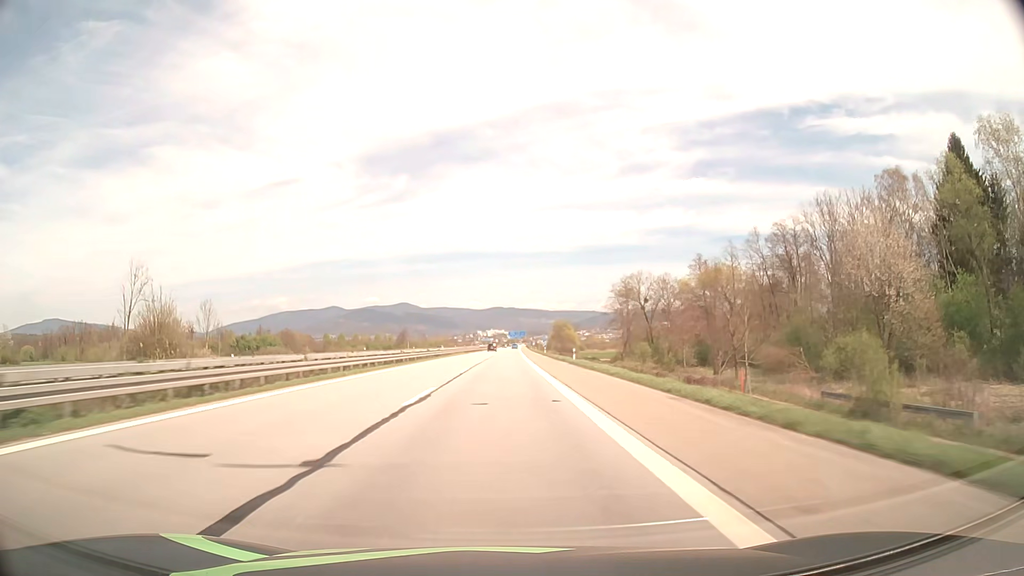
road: motorway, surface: asphalt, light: Day
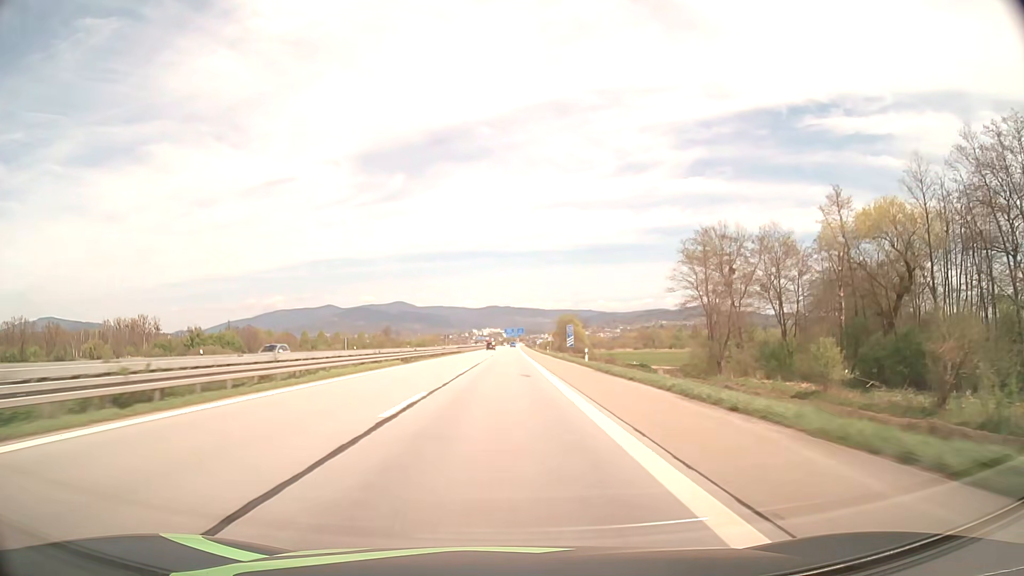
(+0.2, +56.9) m; 0°
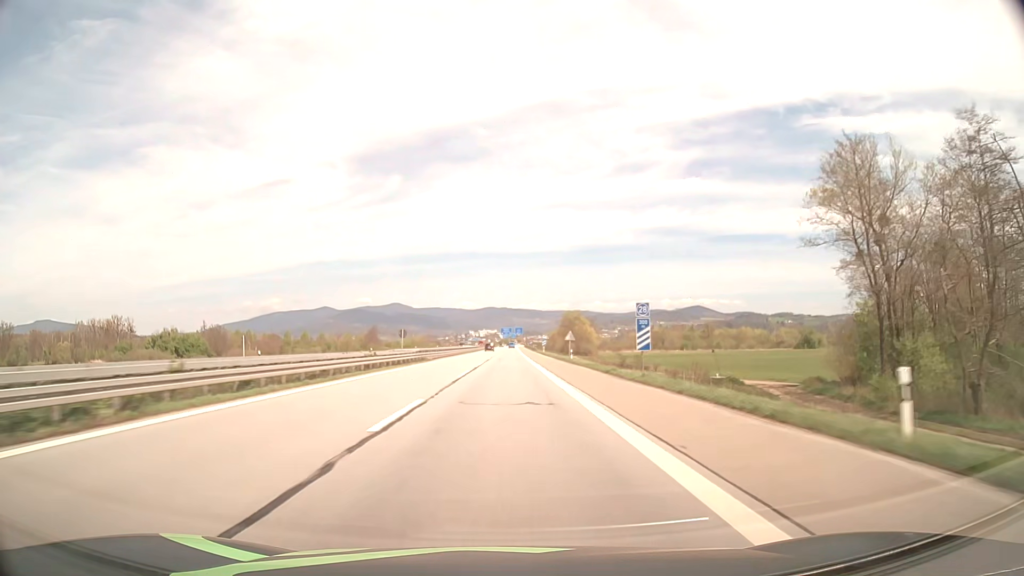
(0.0, +38.0) m; 0°
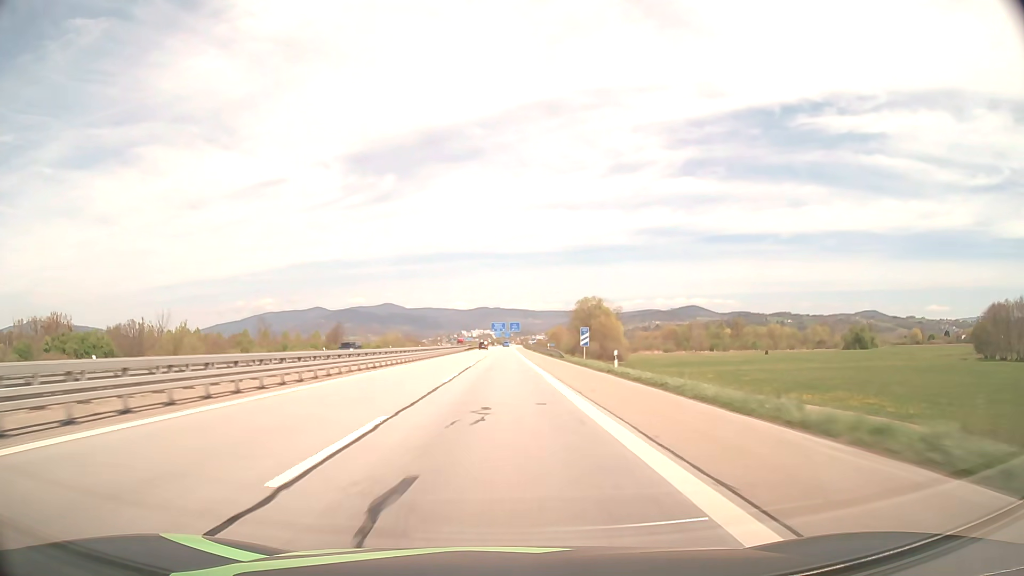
(+0.6, +76.1) m; +1°
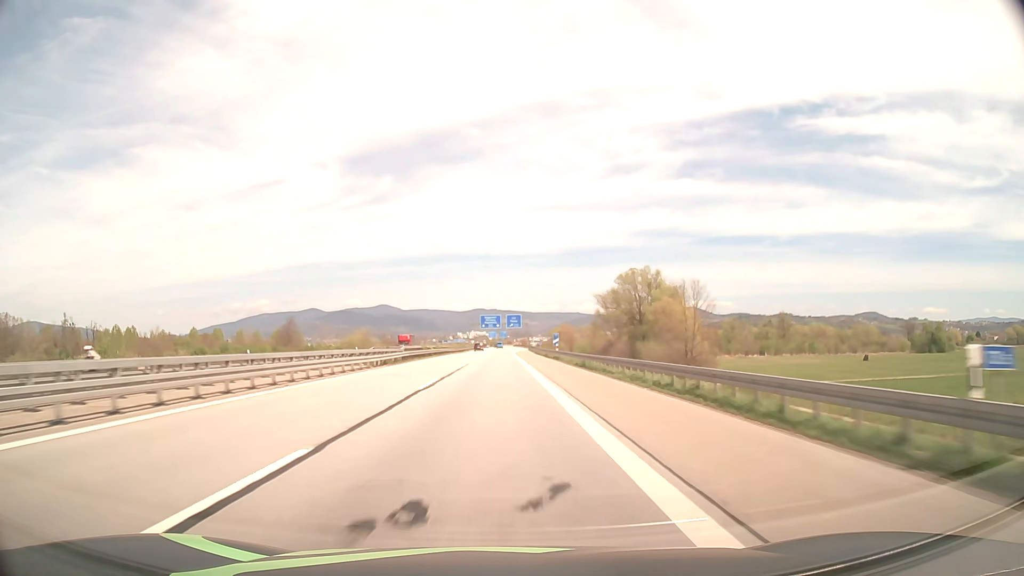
(+0.2, +76.2) m; 0°
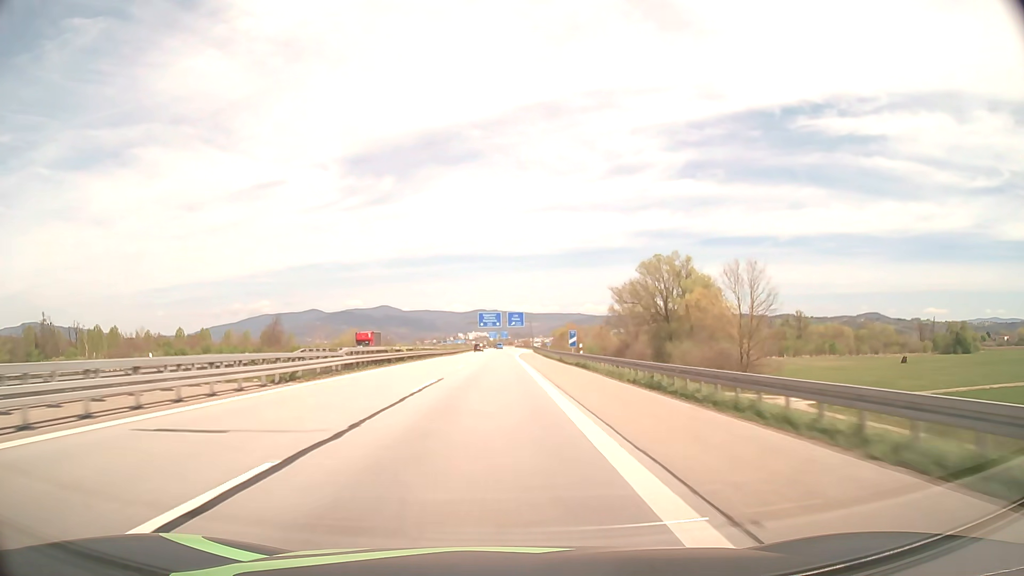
(0.0, +19.0) m; 0°
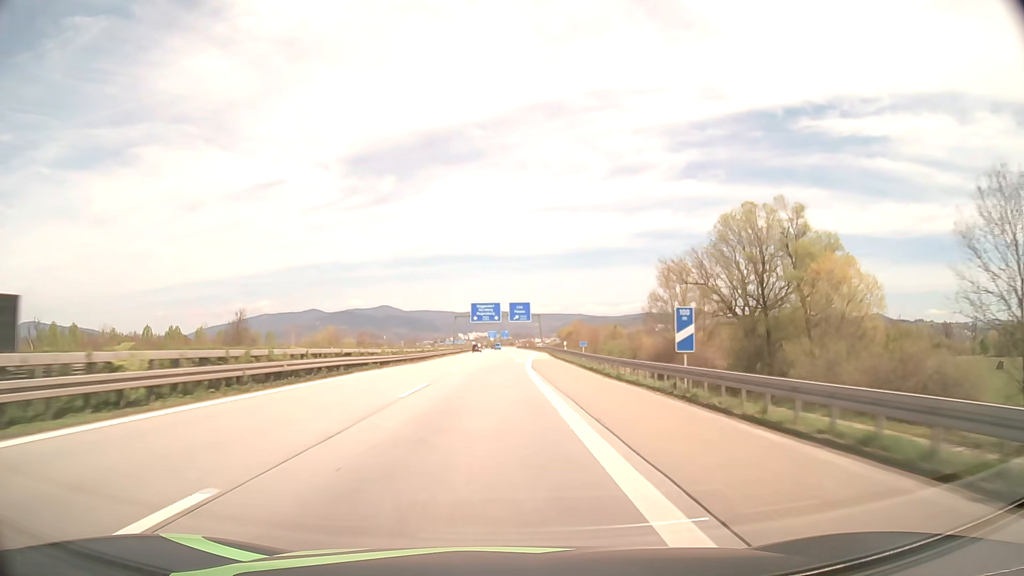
(-0.1, +38.0) m; 0°
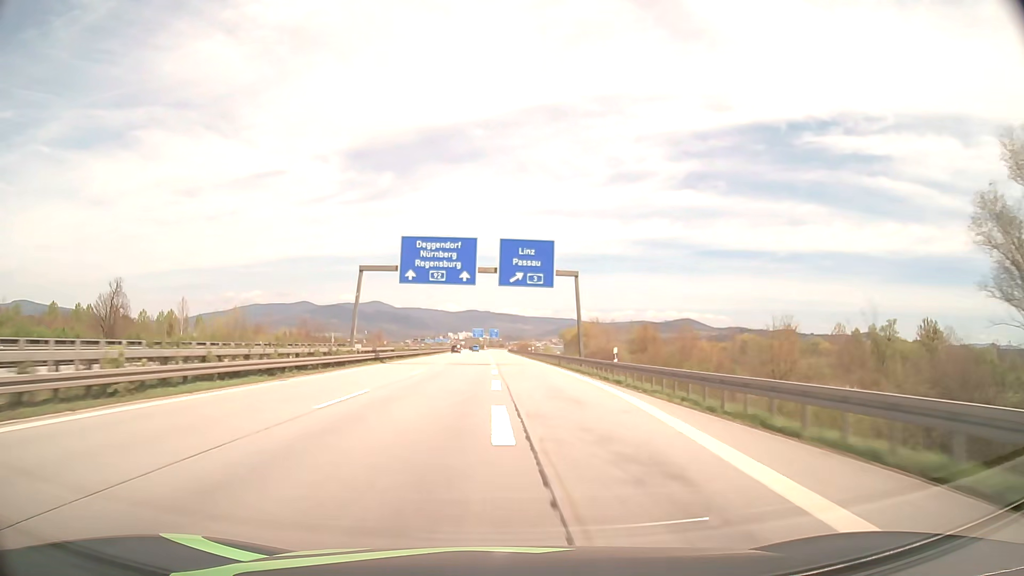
(+0.6, +75.5) m; +1°
(0, +10) (0, +20) (0, +30) (0, +40) (0, +50) (0, +60) (0, +70) (0, +80) (-1, +90) (-1, +100) m
